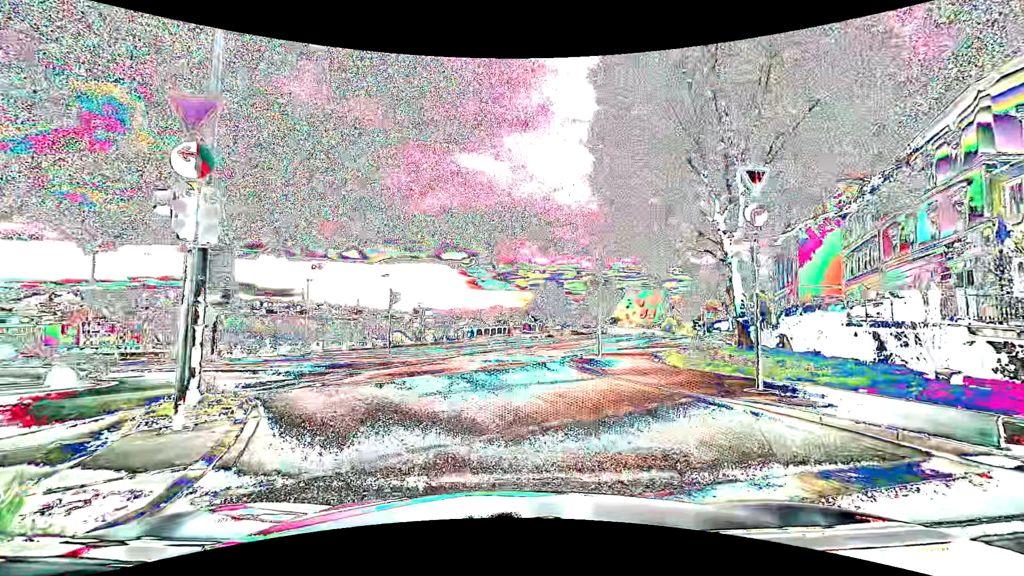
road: primary_link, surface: asphalt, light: Day
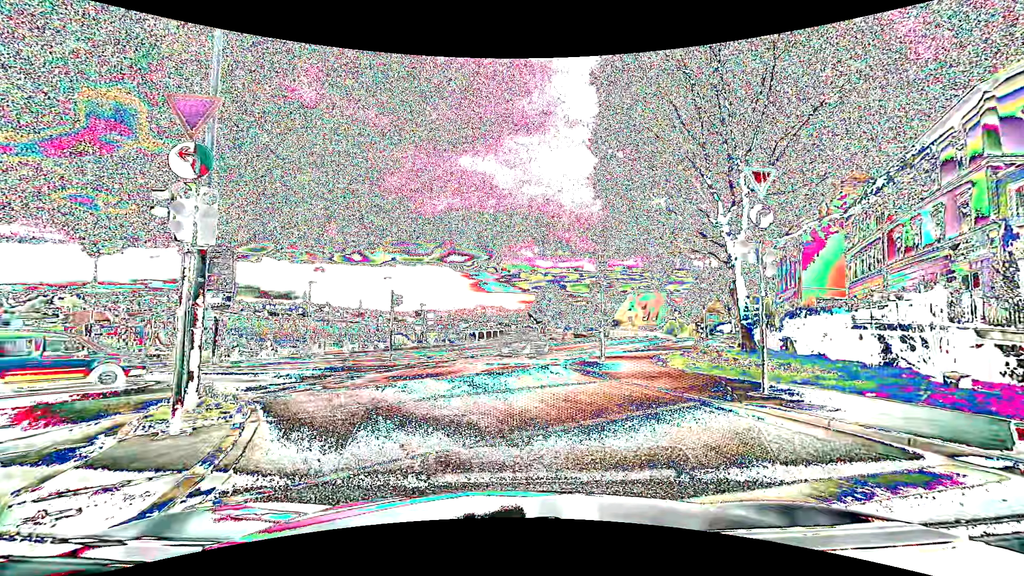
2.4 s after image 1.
(0.0, +0.2) m; 0°
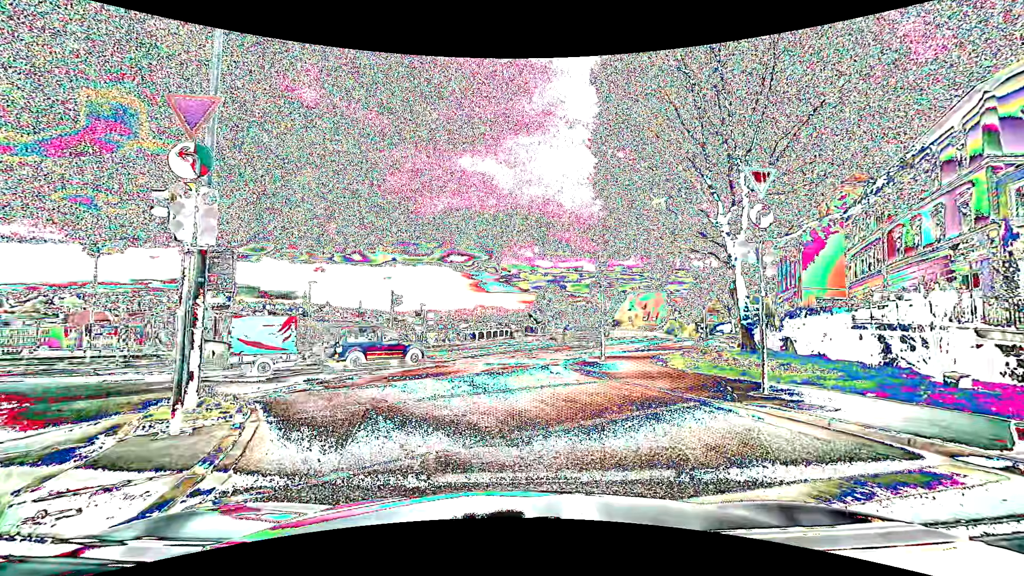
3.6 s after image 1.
(0.0, 0.0) m; 0°
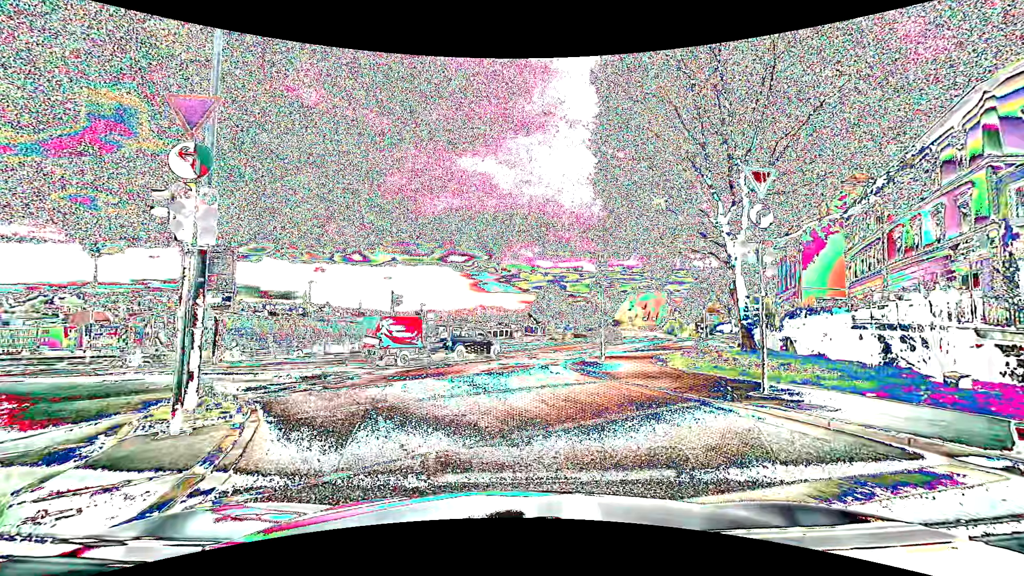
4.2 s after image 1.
(0.0, 0.0) m; 0°
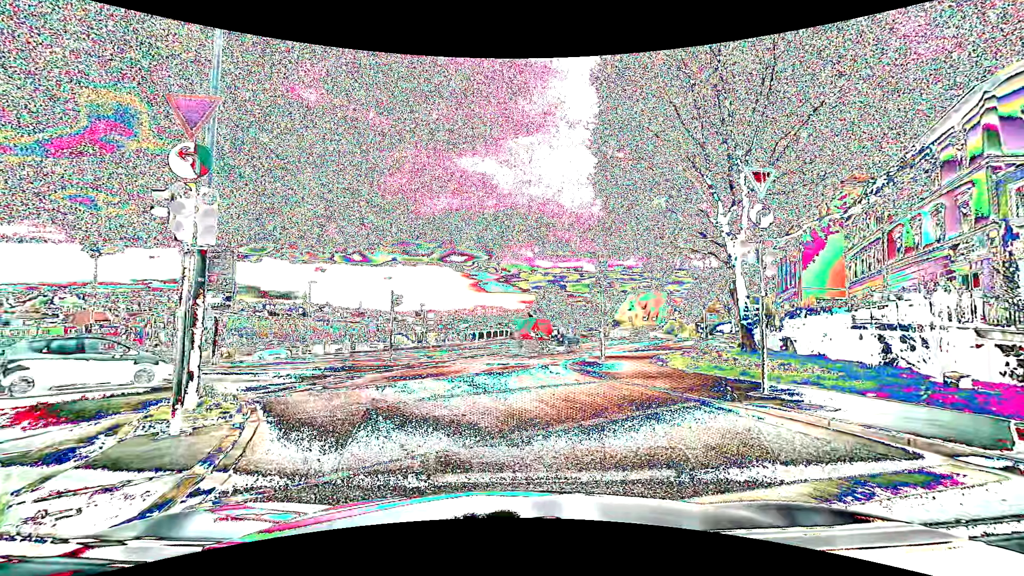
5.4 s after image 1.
(0.0, 0.0) m; 0°
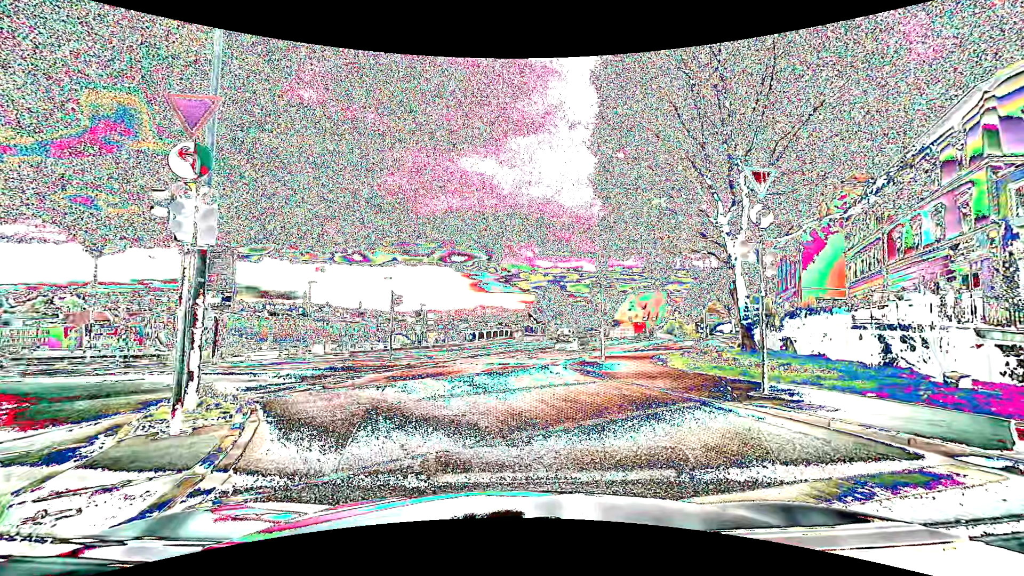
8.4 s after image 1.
(0.0, 0.0) m; 0°
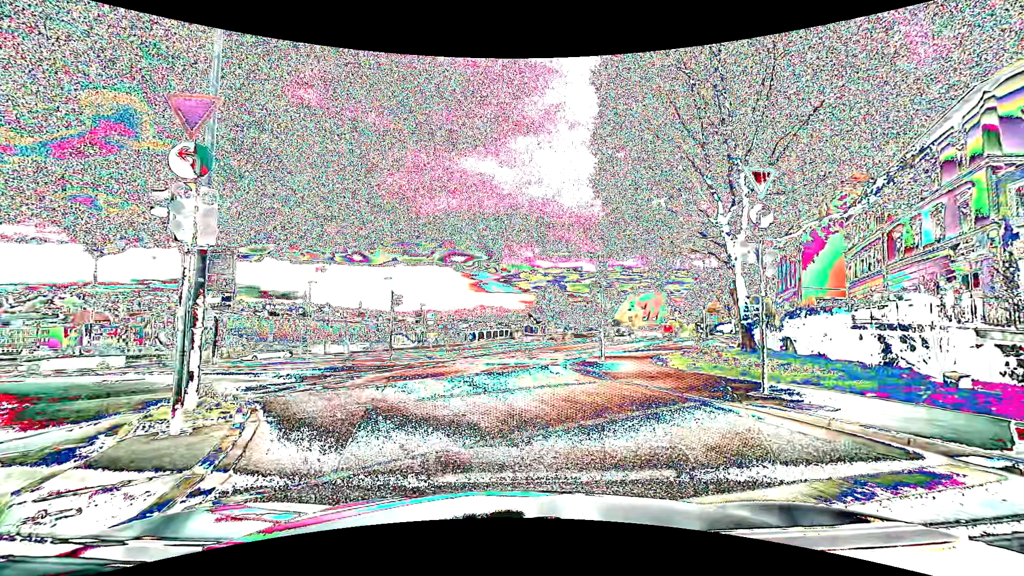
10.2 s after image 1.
(0.0, 0.0) m; 0°
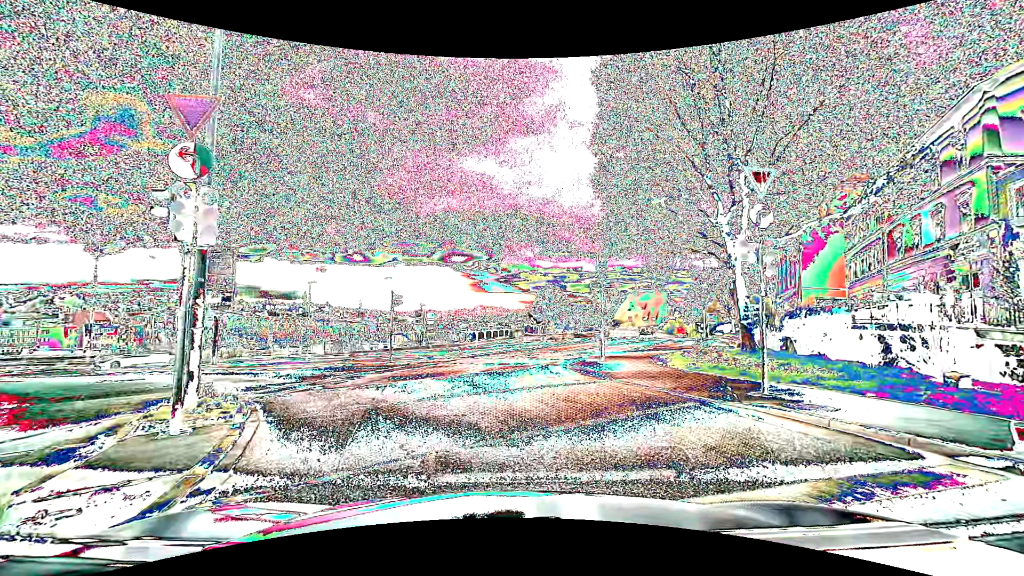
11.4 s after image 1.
(0.0, 0.0) m; 0°
